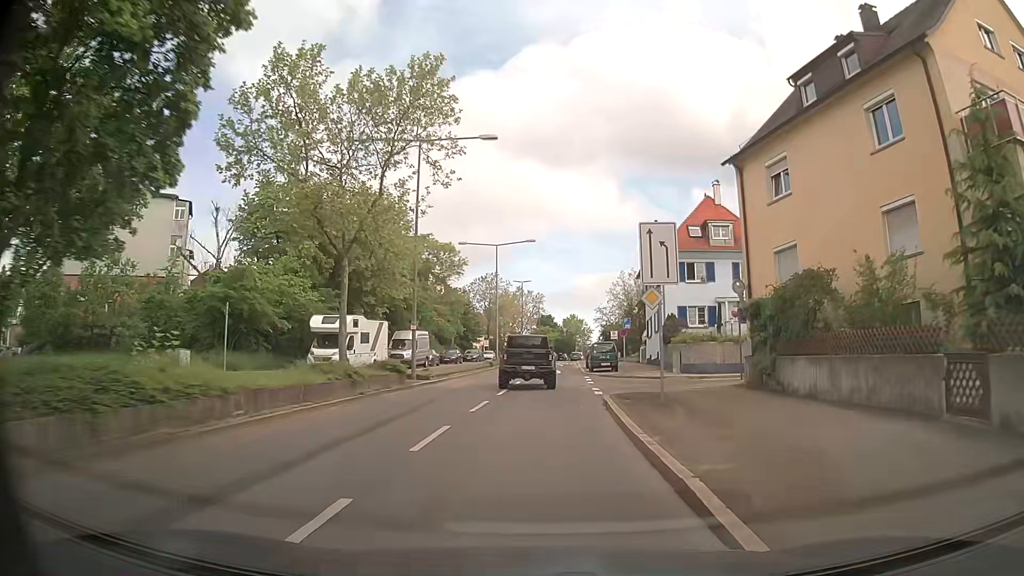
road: secondary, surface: asphalt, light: Day
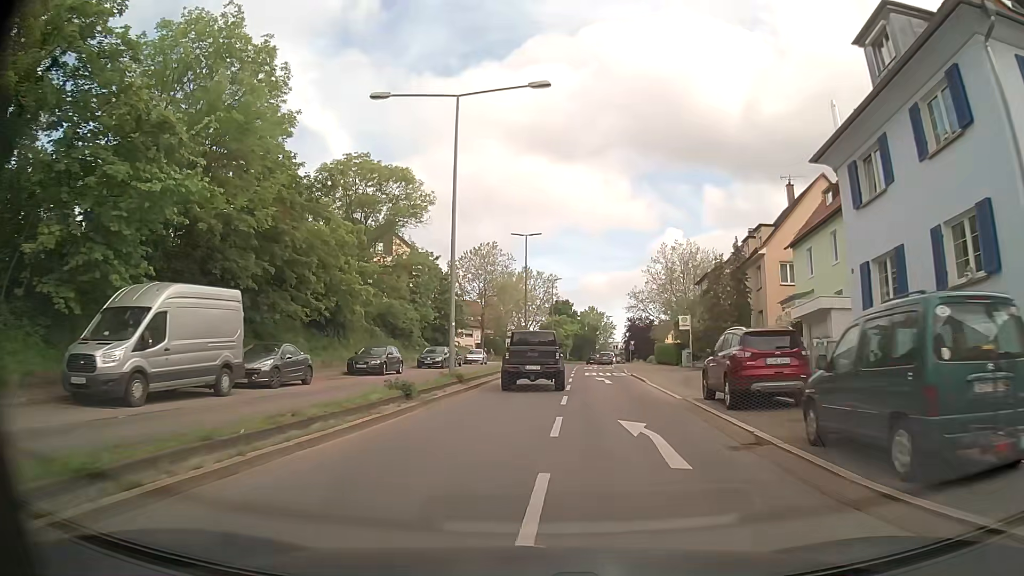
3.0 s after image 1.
(+0.4, +34.8) m; 0°
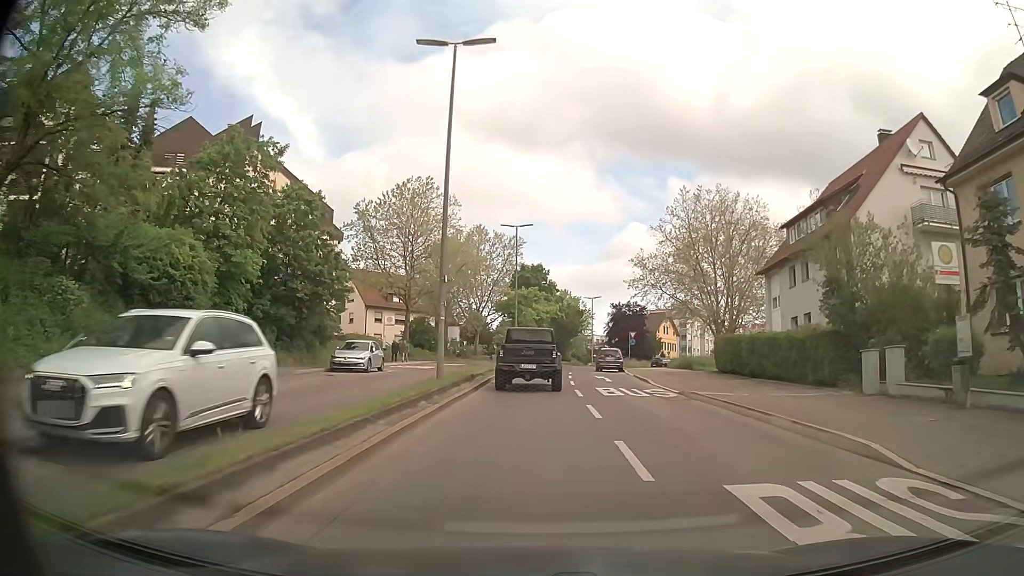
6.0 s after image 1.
(+0.8, +33.6) m; +3°
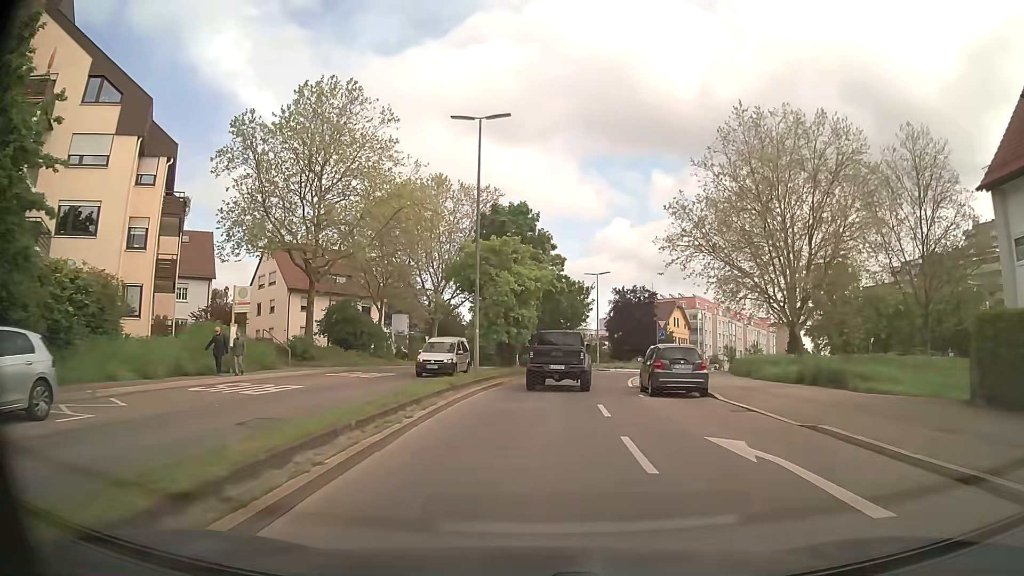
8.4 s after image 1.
(+0.4, +23.6) m; +2°
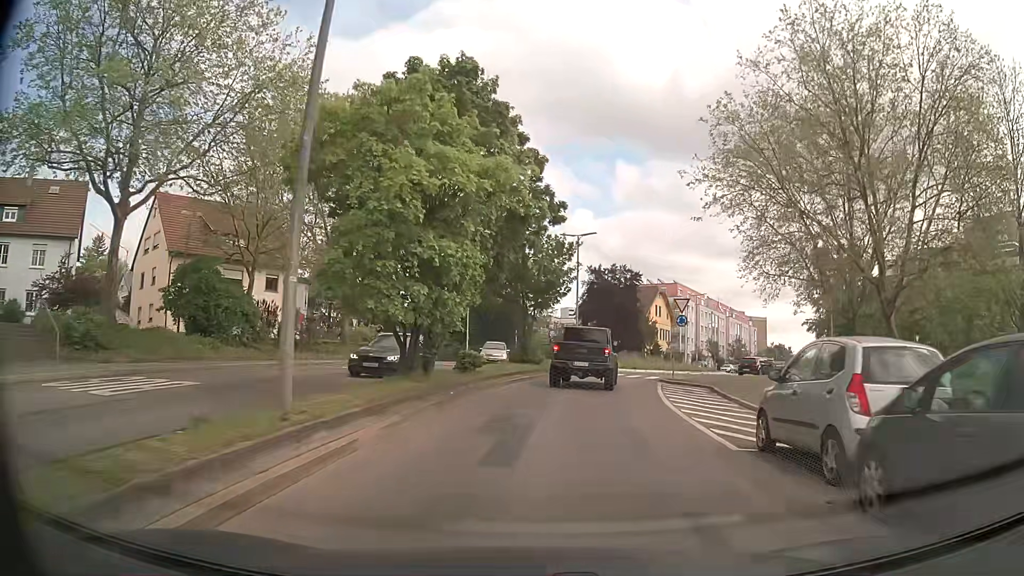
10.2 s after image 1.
(+0.2, +16.8) m; +3°
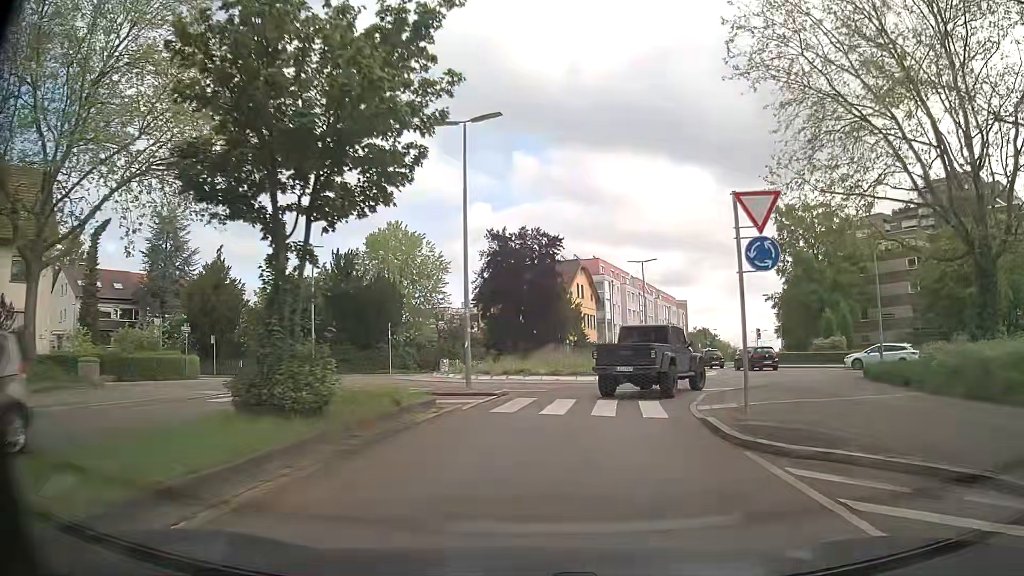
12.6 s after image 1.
(+1.6, +21.0) m; +8°
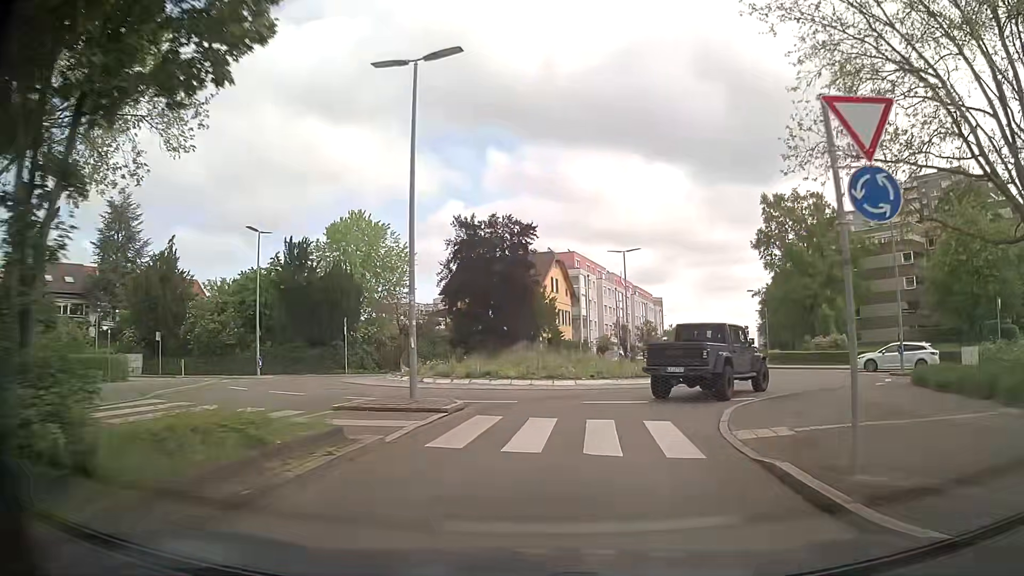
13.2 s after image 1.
(+0.1, +4.7) m; +2°
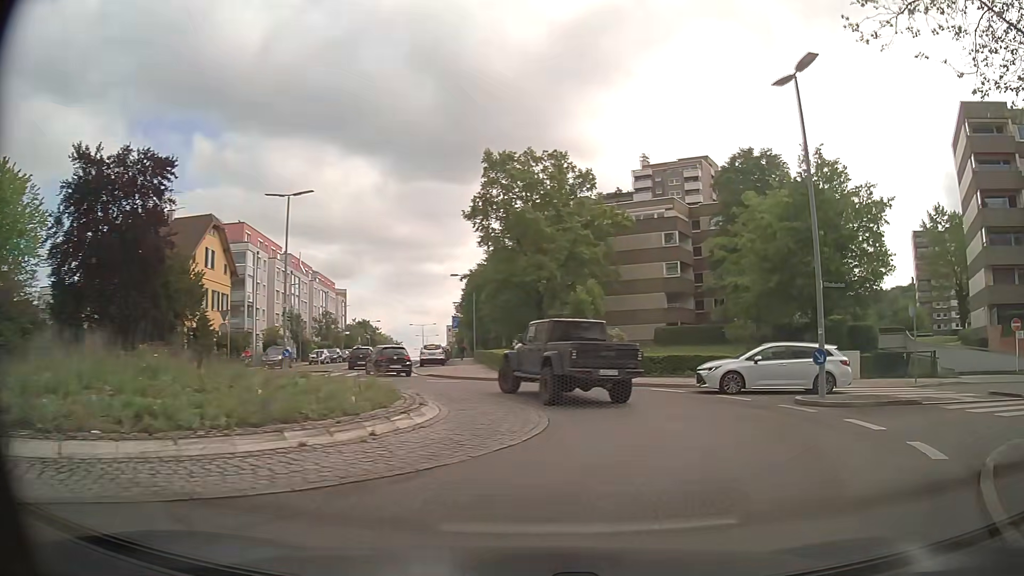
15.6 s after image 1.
(+2.8, +16.1) m; +27°
(+1, +10) (0, +20) (-5, +29) (-9, +38) (-11, +47) (-13, +57) (-14, +67) (-15, +77) (-16, +87) (-18, +97) m
